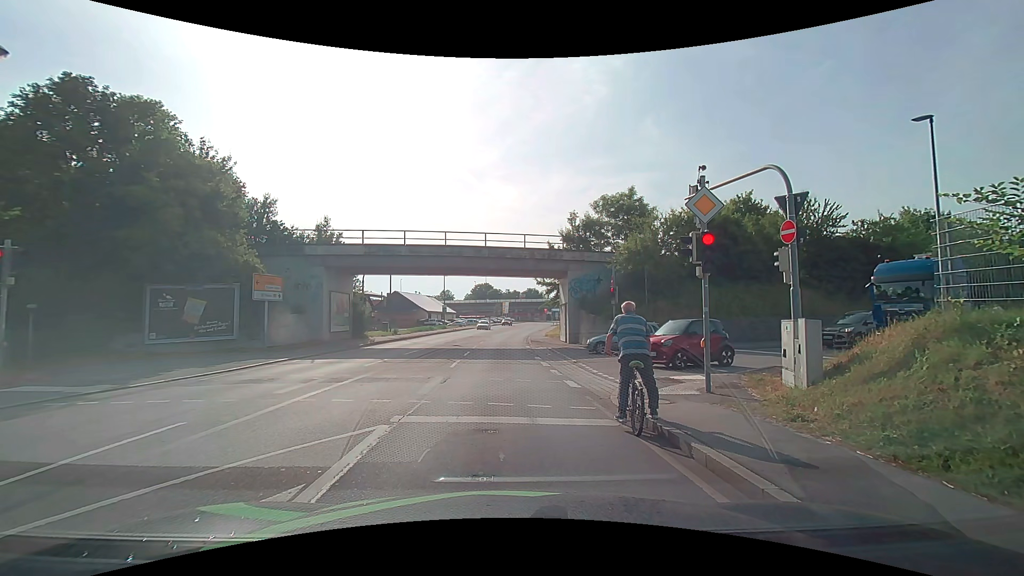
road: primary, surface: asphalt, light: Day
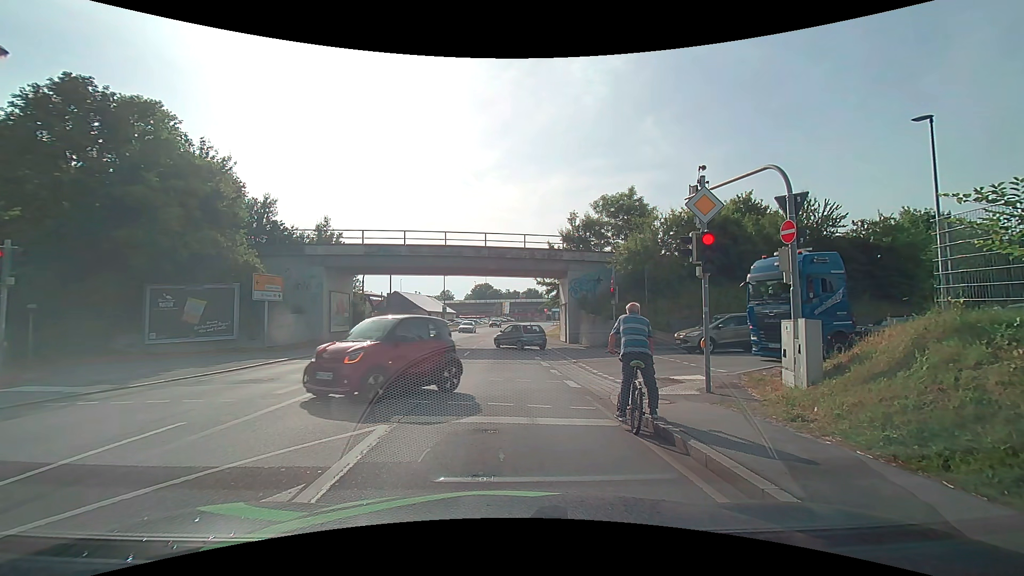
(0.0, 0.0) m; 0°
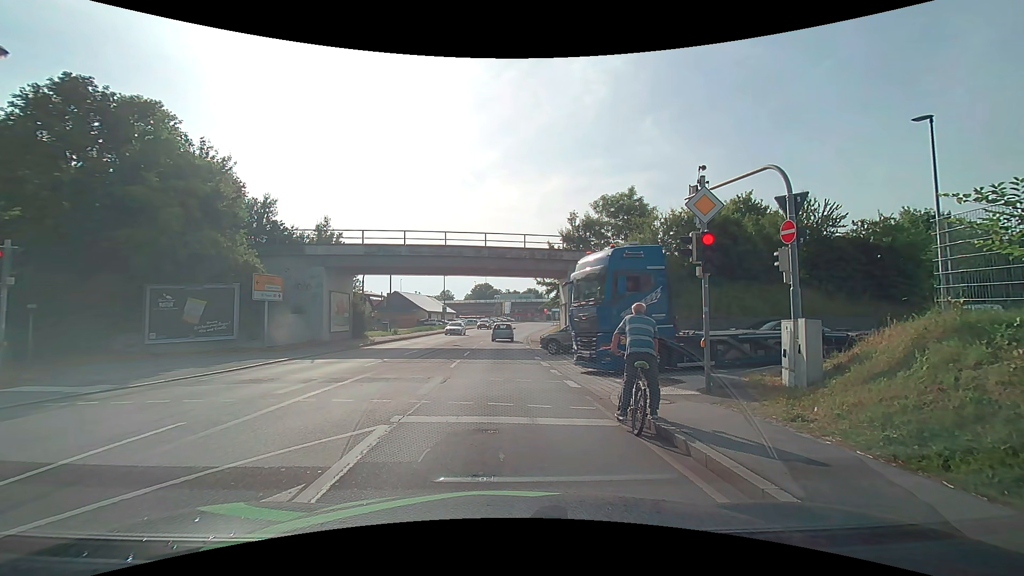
(0.0, 0.0) m; 0°
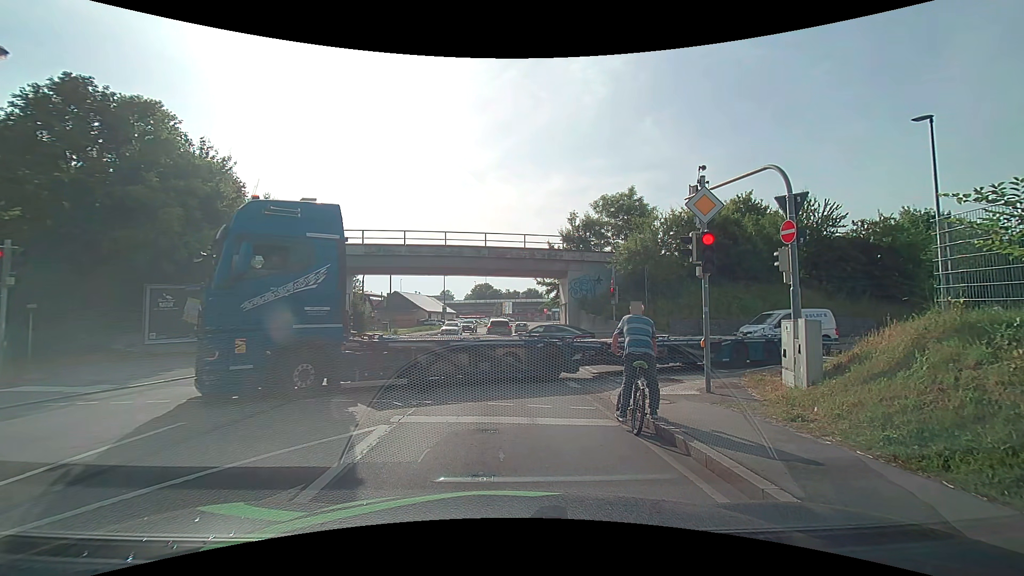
(0.0, 0.0) m; 0°
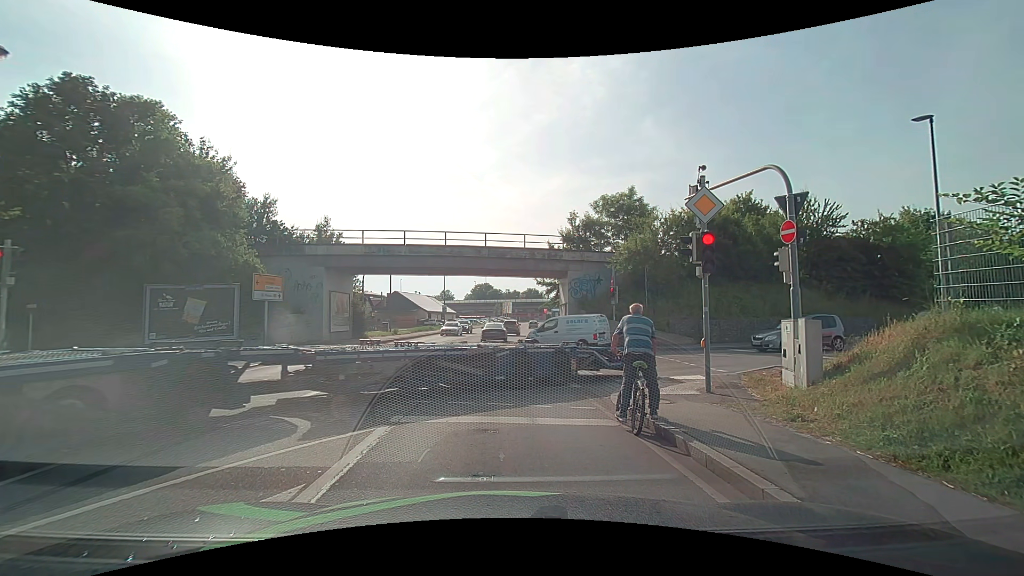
(0.0, 0.0) m; 0°
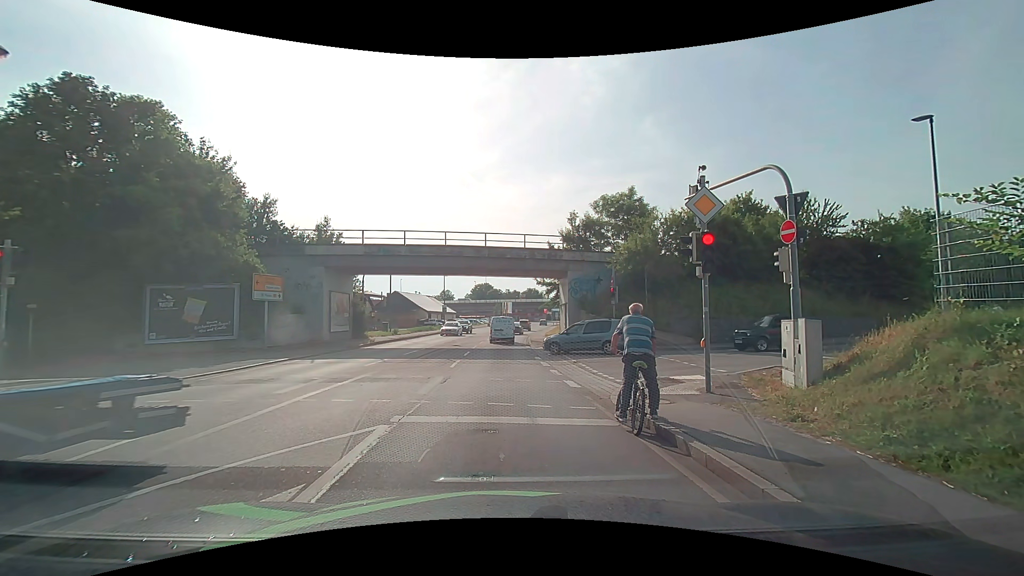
(0.0, 0.0) m; 0°
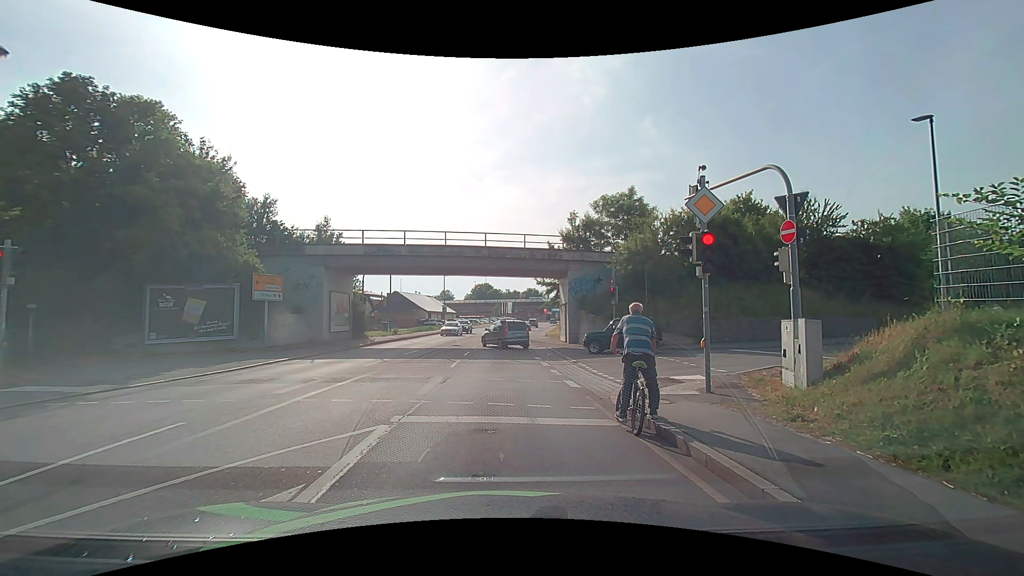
(0.0, 0.0) m; 0°
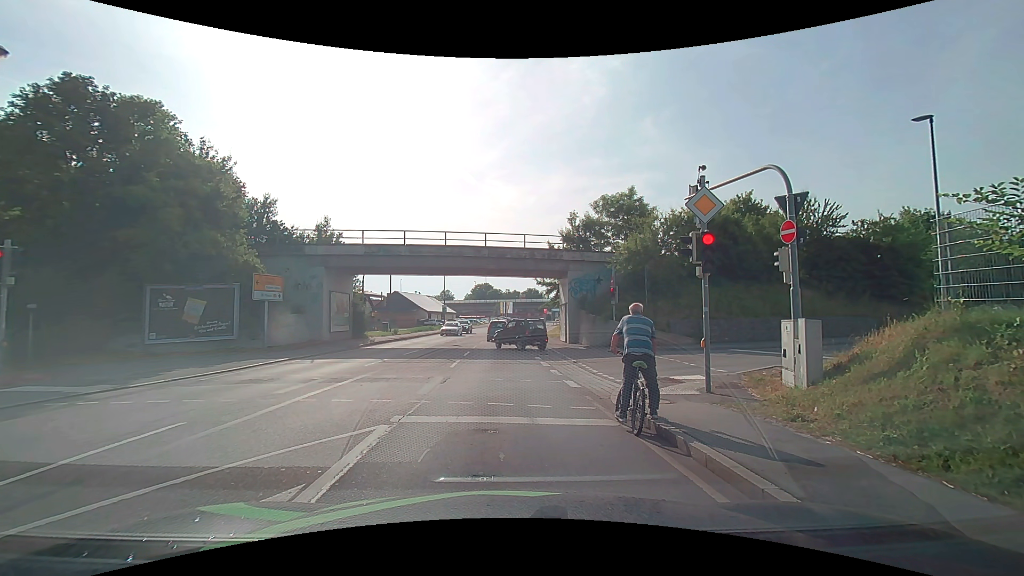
(0.0, 0.0) m; 0°
(0, +10) (0, +20) (0, +30) (0, +40) (0, +50) (+1, +60) (+2, +70) (+3, +80) (+4, +90) (+4, +100) m
